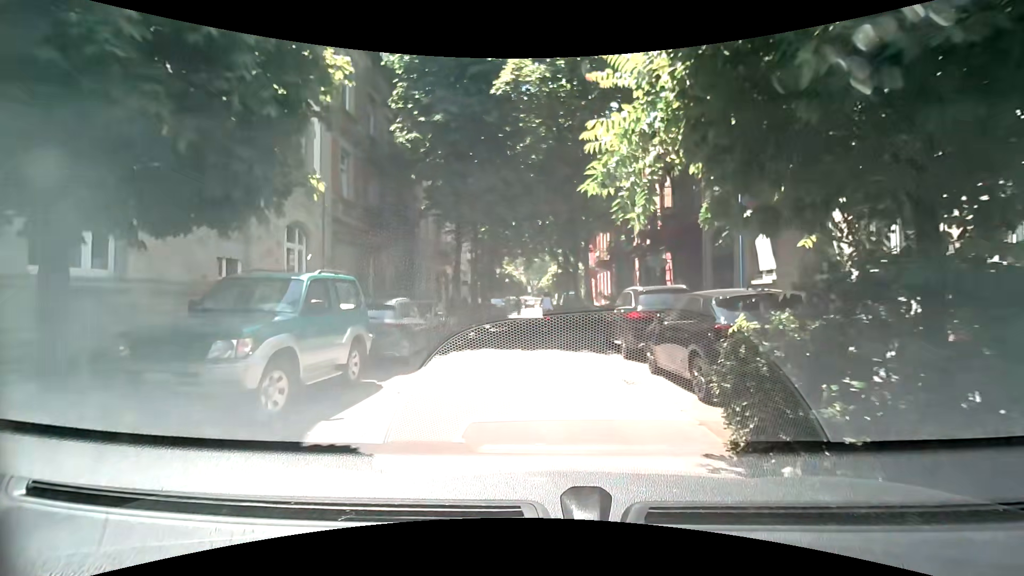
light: Day
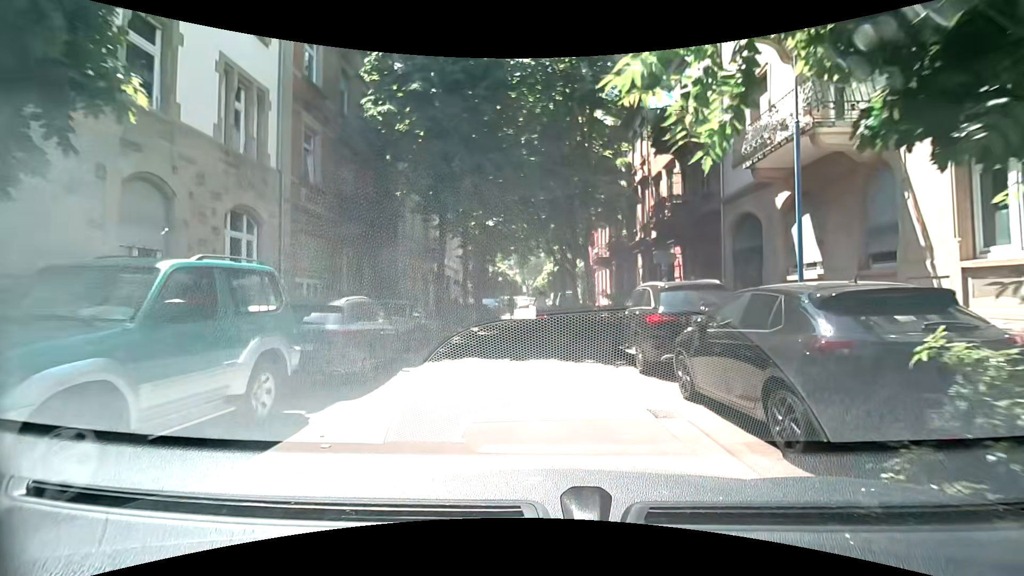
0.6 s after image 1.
(-0.1, +2.5) m; 0°
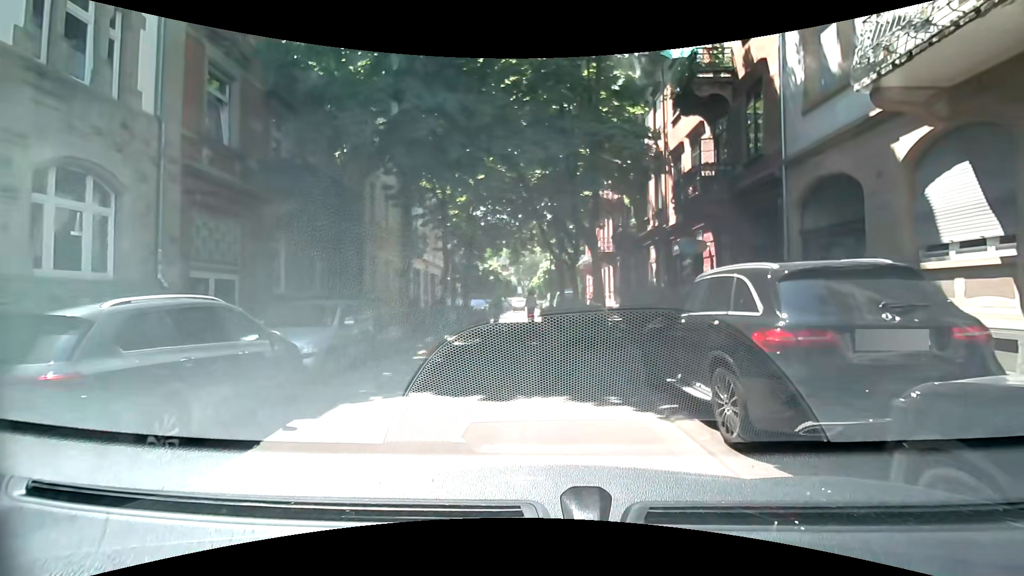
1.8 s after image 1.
(-0.1, +4.4) m; 0°
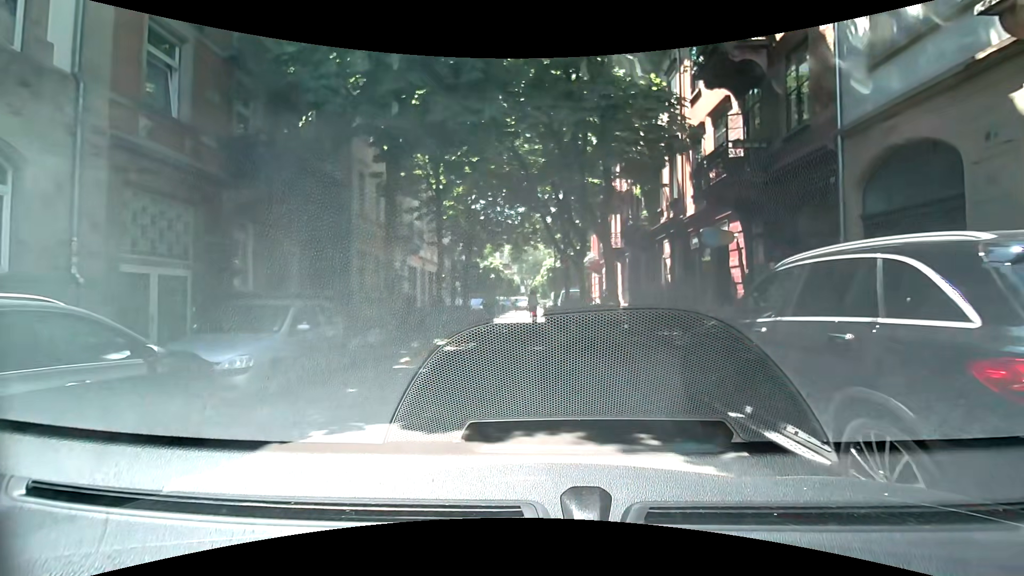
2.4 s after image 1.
(-0.1, +1.9) m; -2°
